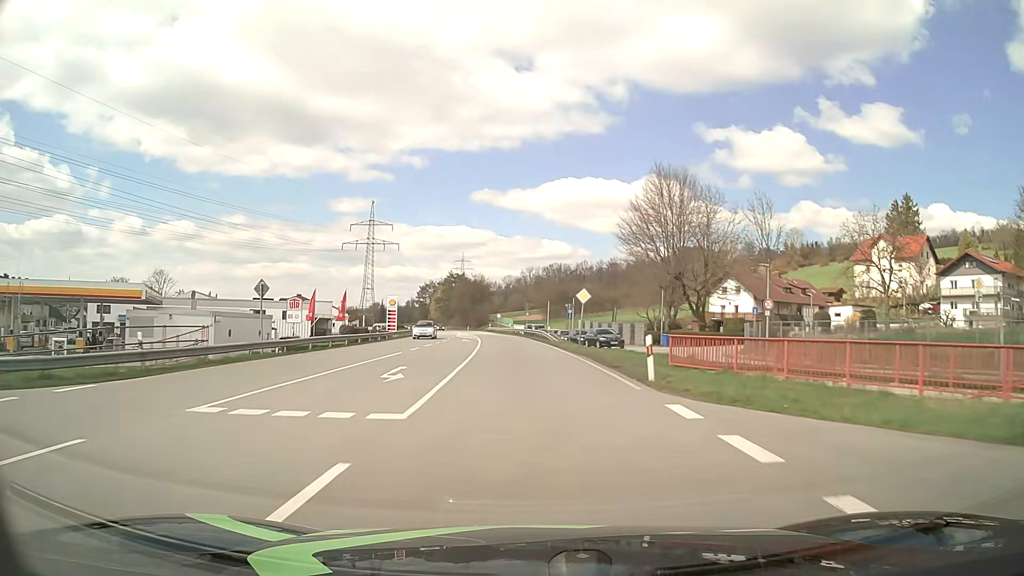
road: primary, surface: asphalt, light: Day
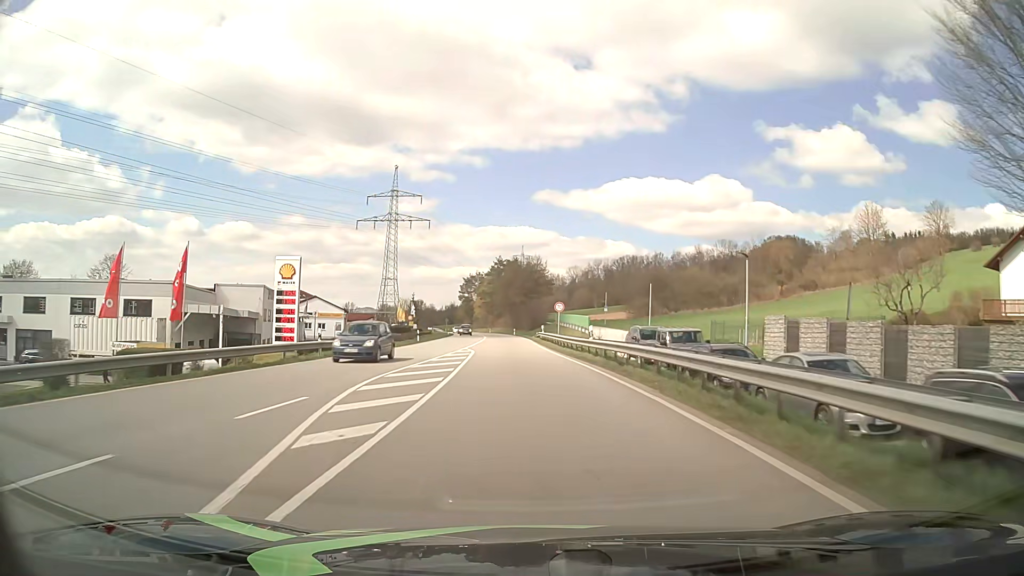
(-2.6, +54.0) m; -6°
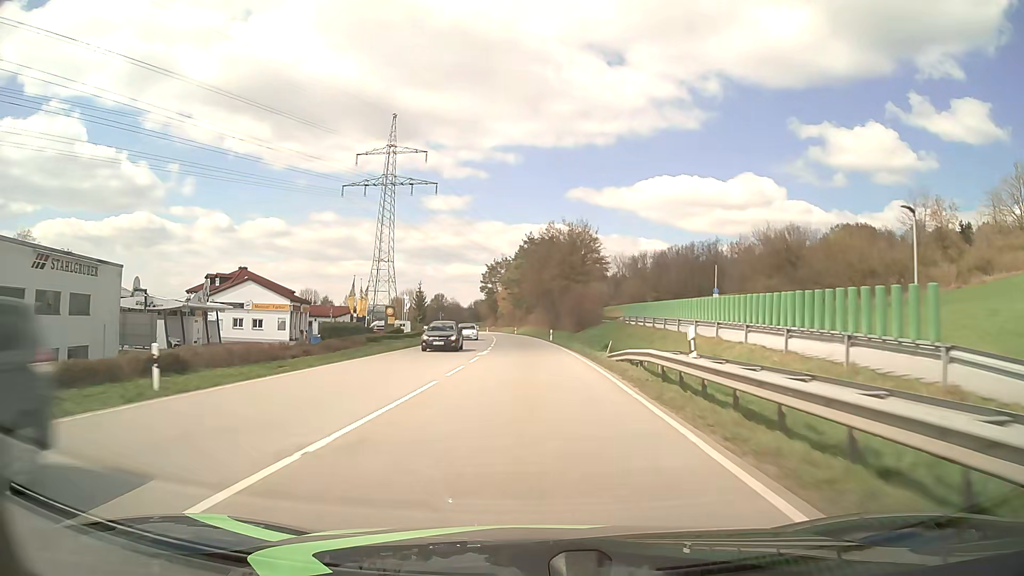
(-1.3, +43.2) m; -3°
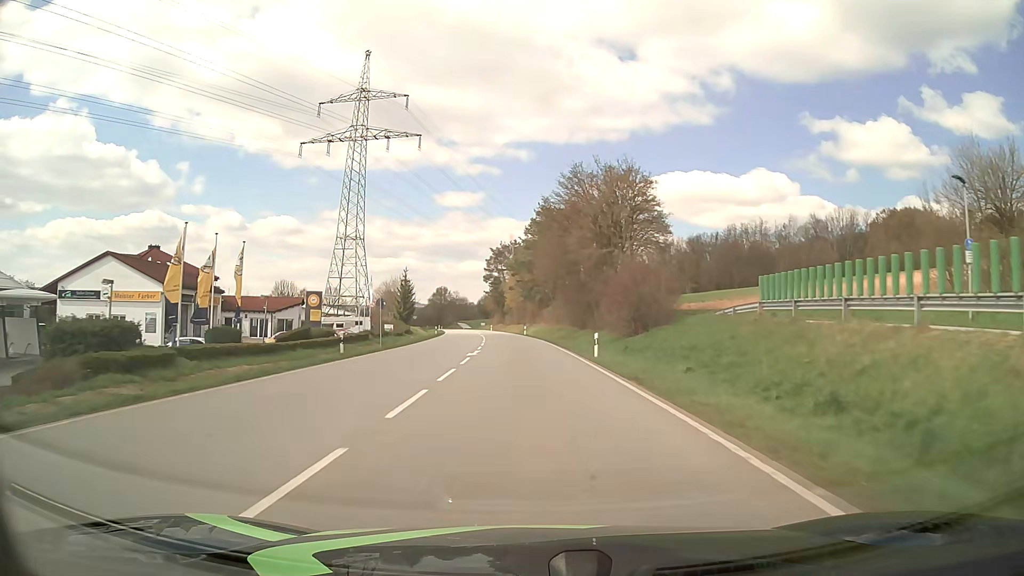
(-0.3, +32.4) m; -1°
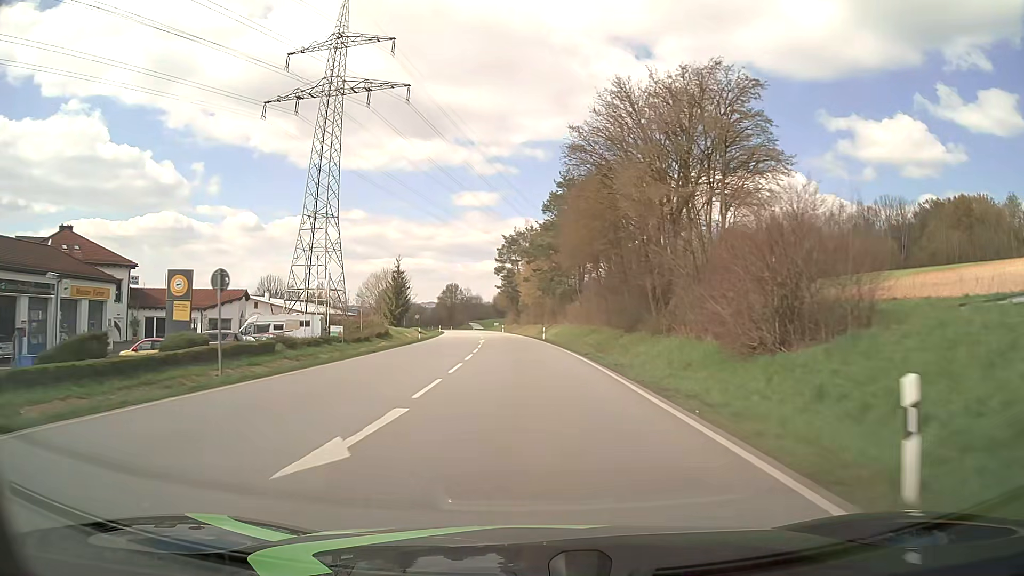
(-0.3, +21.6) m; -2°
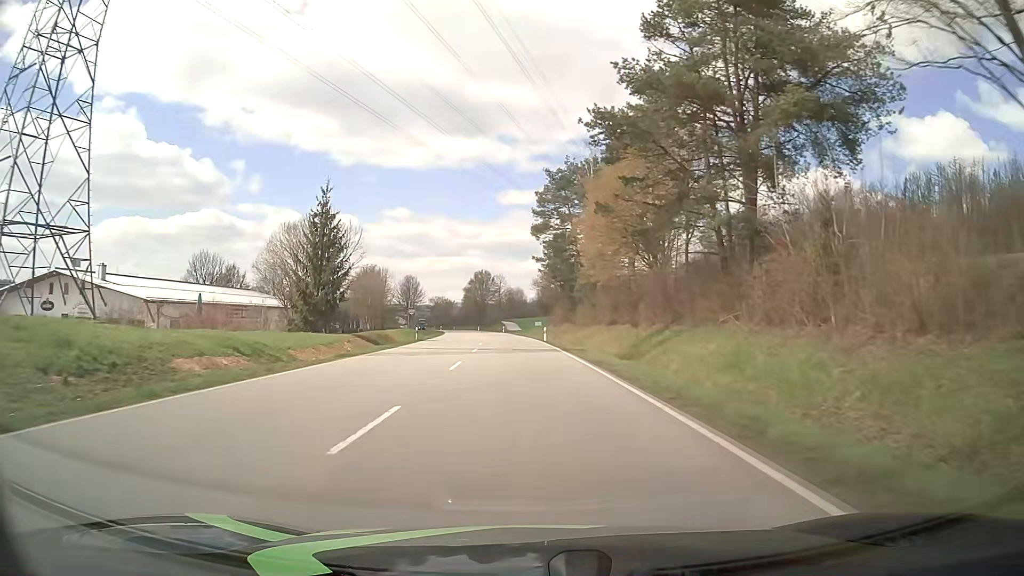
(-1.9, +54.0) m; -4°
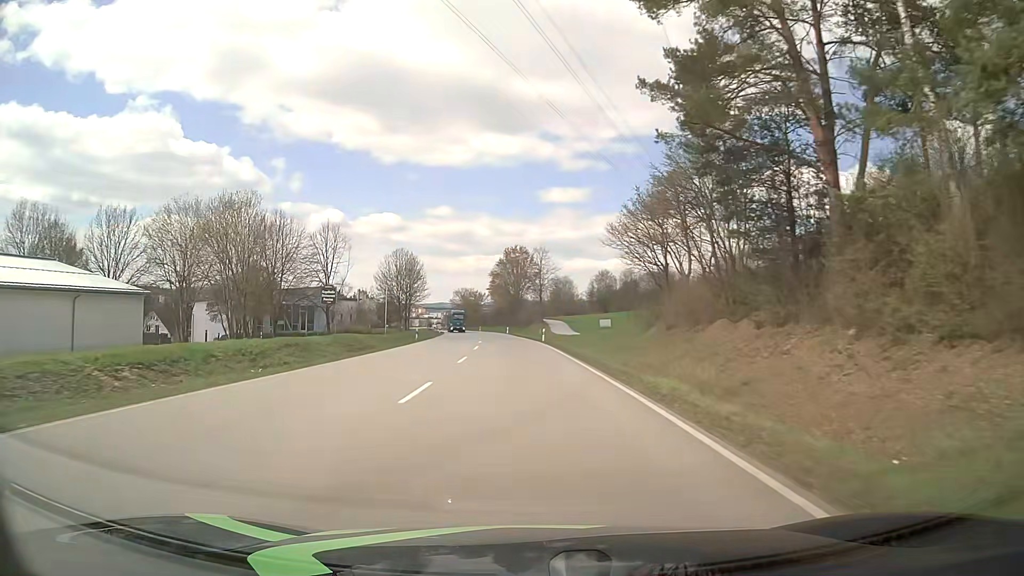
(-2.0, +54.0) m; -4°
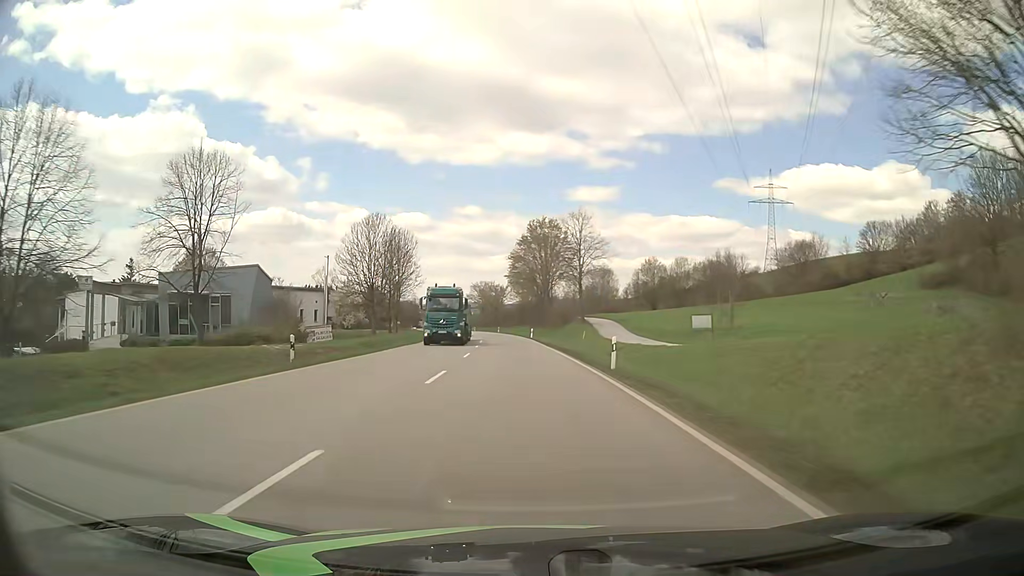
(-0.7, +32.5) m; -2°
